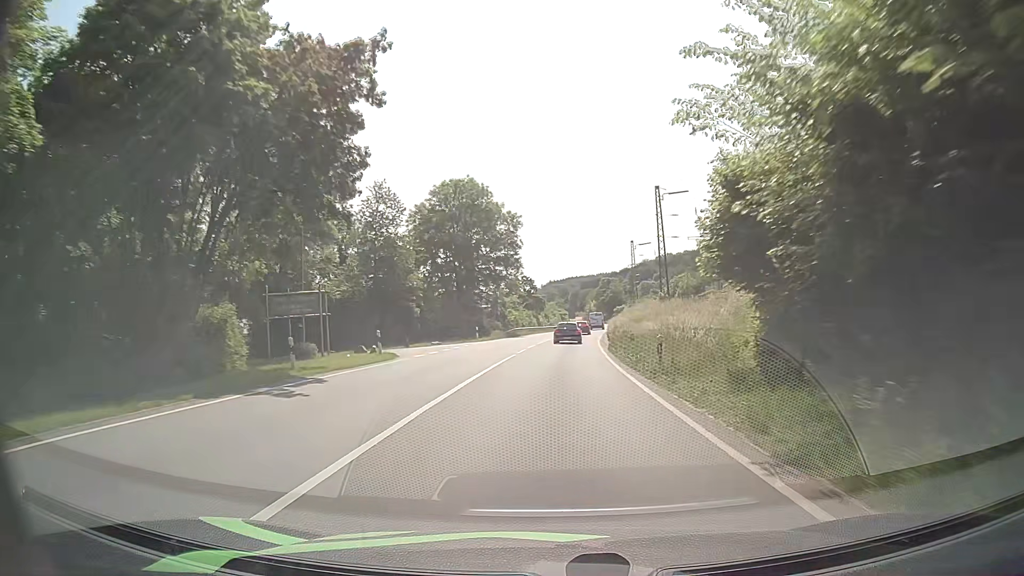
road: primary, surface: asphalt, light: Day
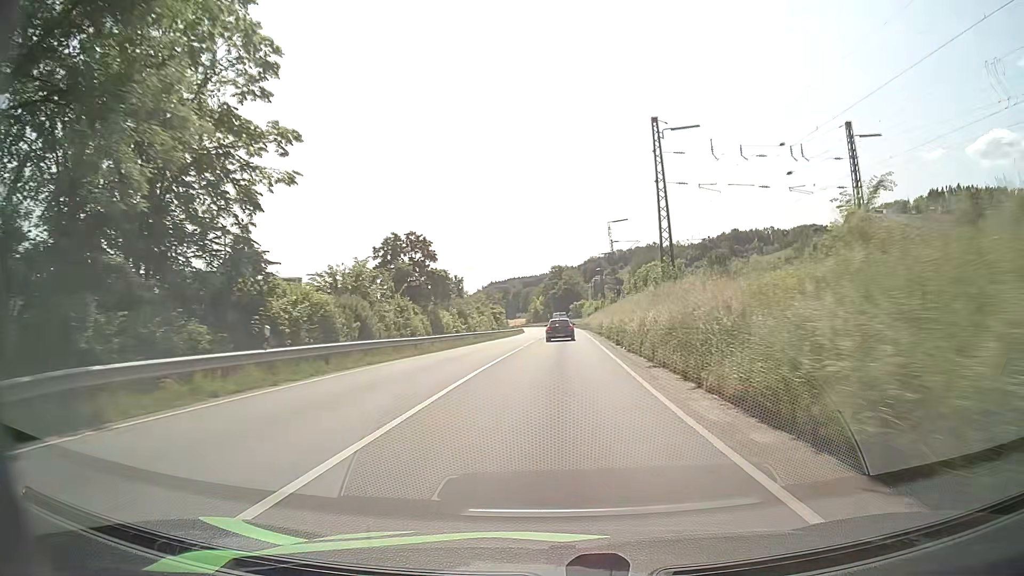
(+2.6, +60.2) m; +5°
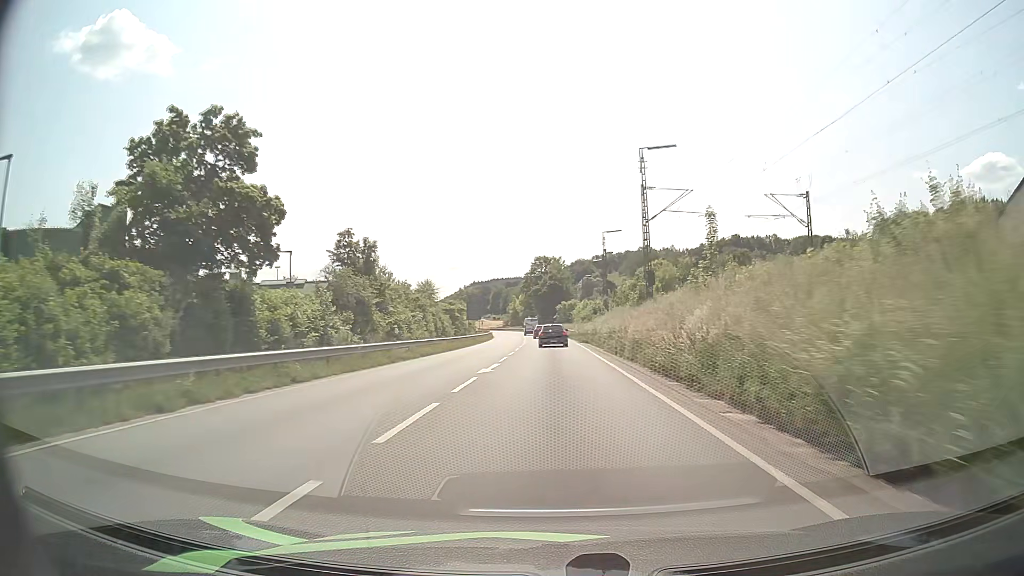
(+0.5, +35.9) m; +2°
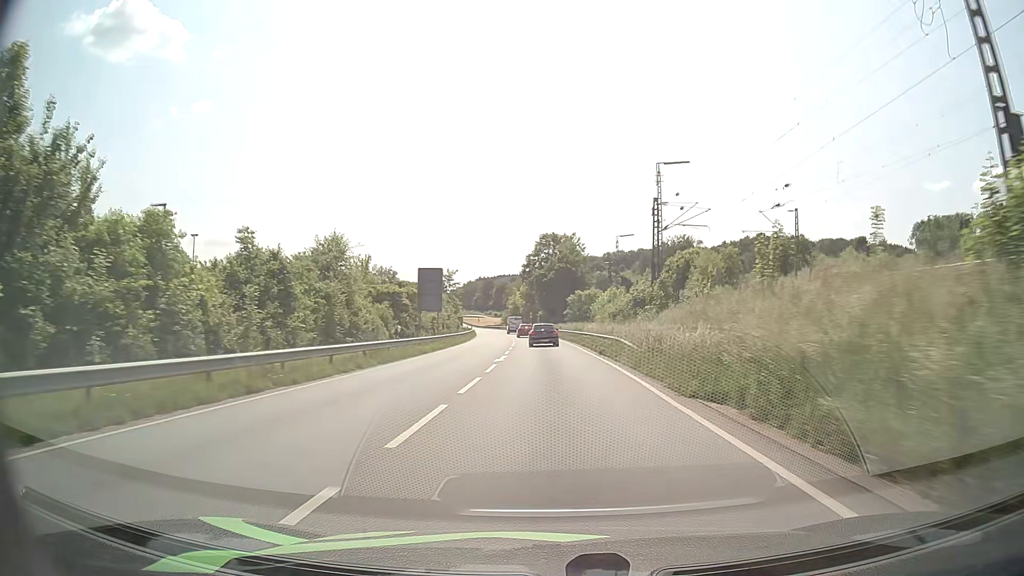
(-0.1, +36.3) m; -1°
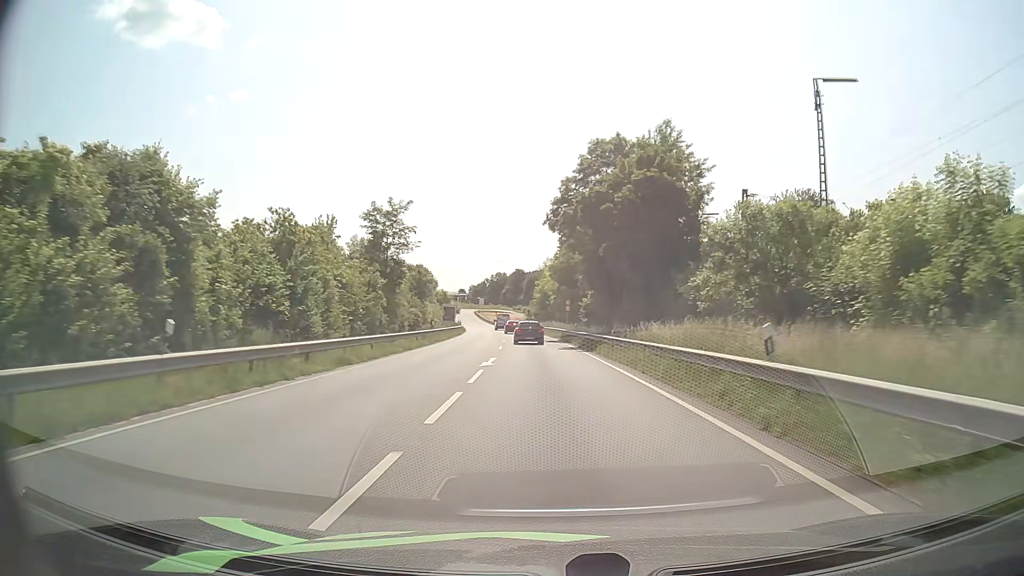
(-1.3, +58.5) m; -3°
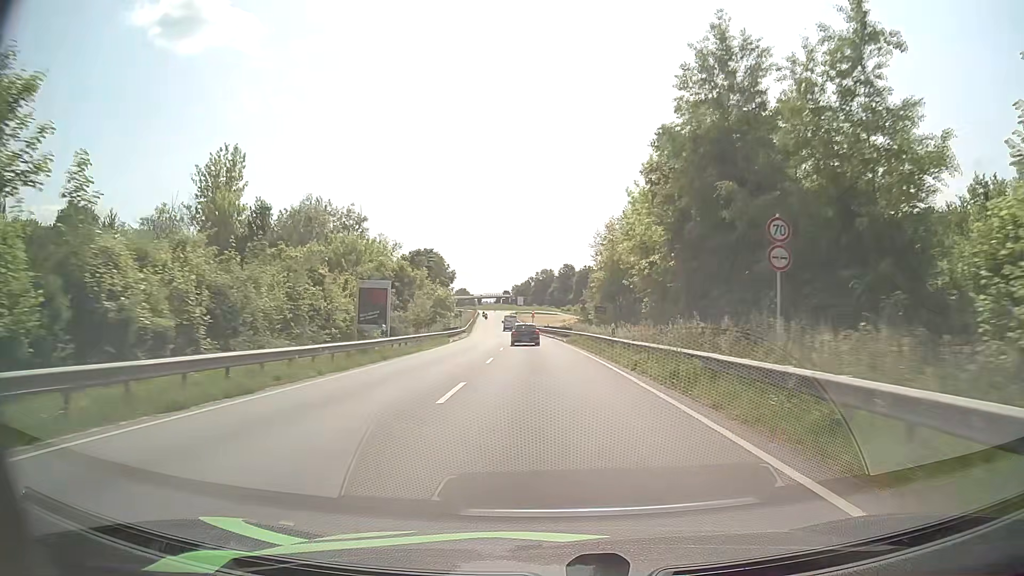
(-1.7, +57.1) m; -4°
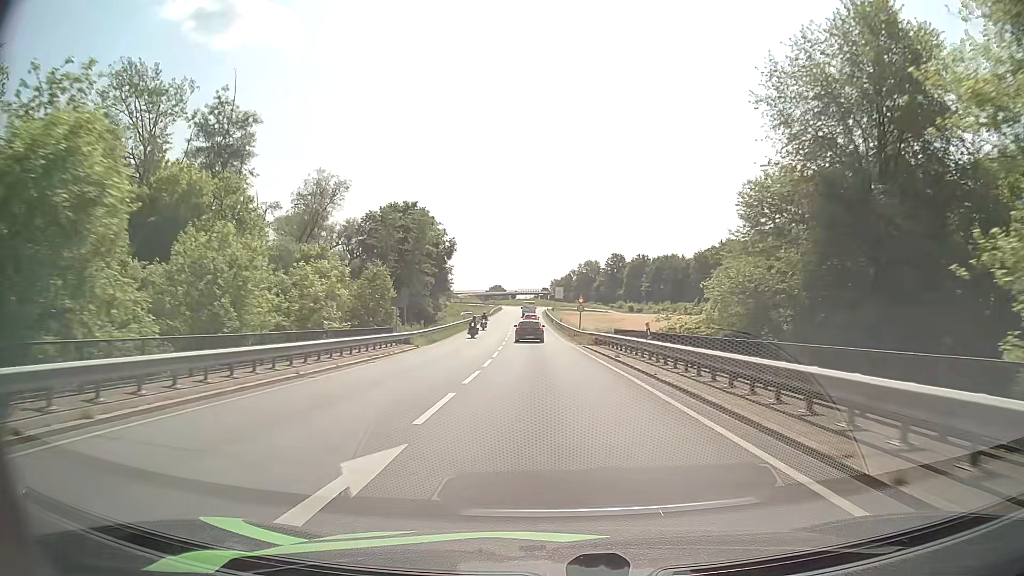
(-1.9, +57.2) m; -4°
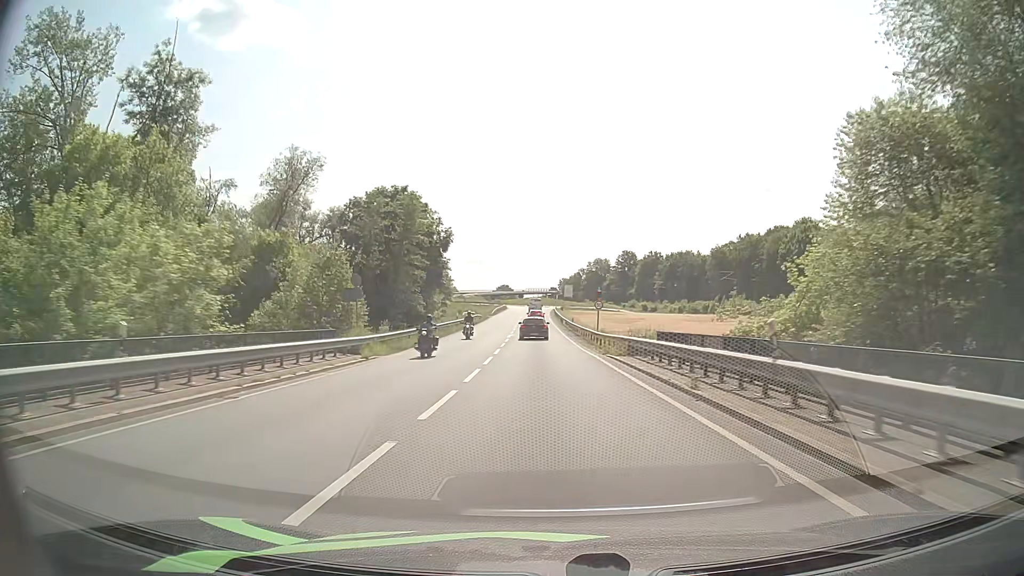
(-0.1, +11.5) m; -1°
(0, +10) (0, +20) (0, +30) (-1, +40) (-1, +50) (-1, +60) (-1, +70) (-2, +80) (-2, +90) (-2, +100) m
